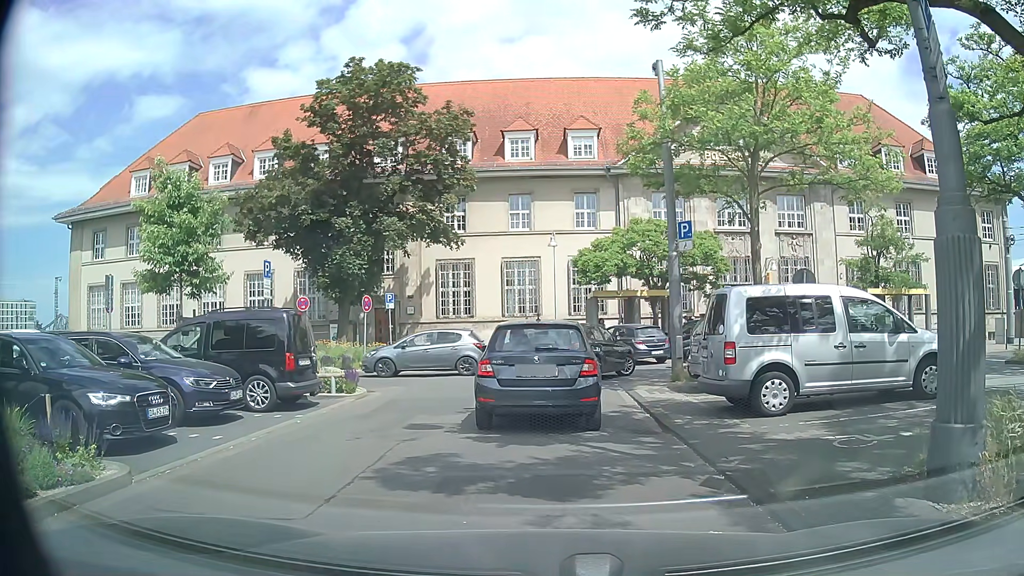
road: service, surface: asphalt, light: Day
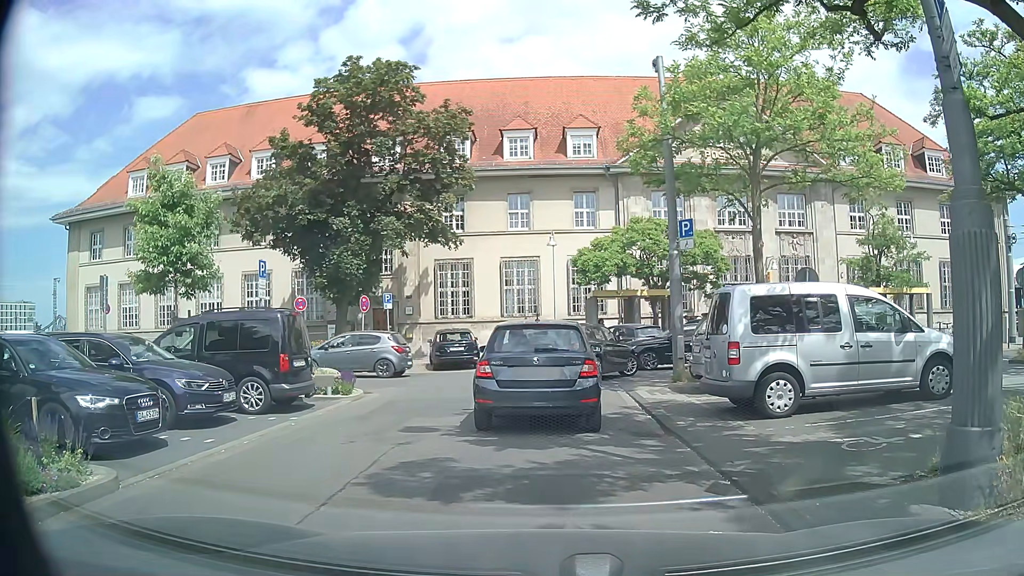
(0.0, +0.2) m; 0°
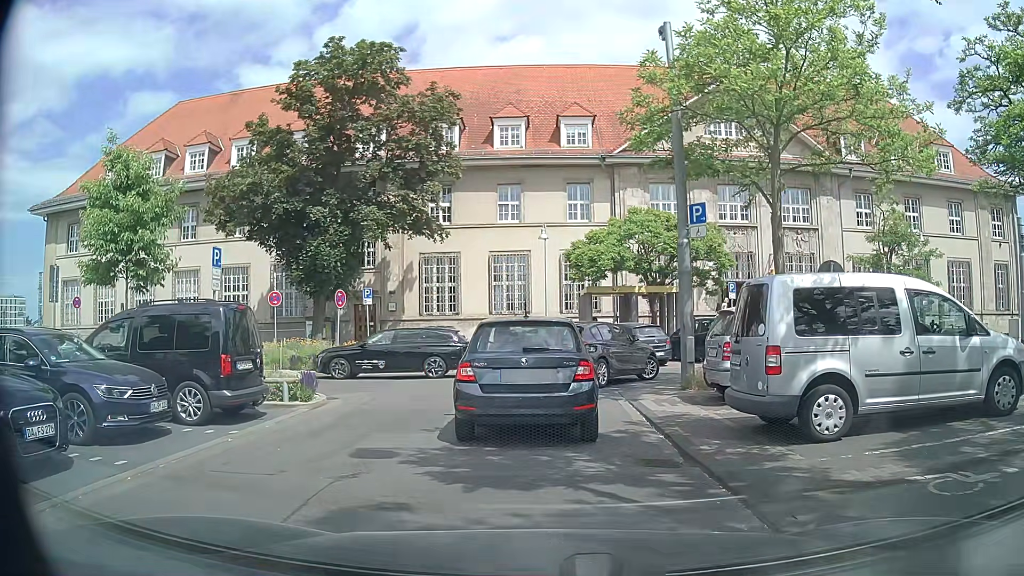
(0.0, +2.0) m; 0°
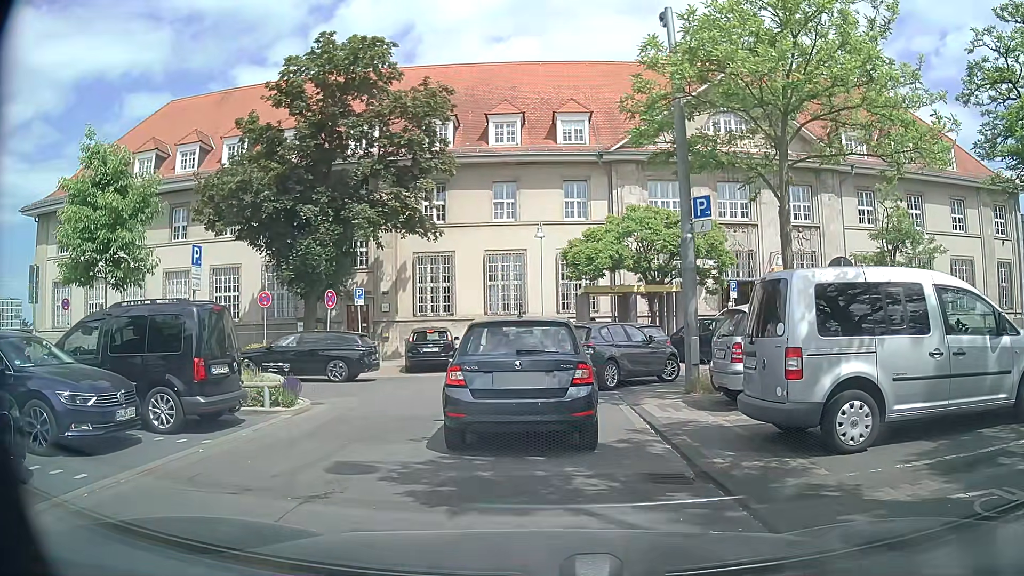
(0.0, +0.7) m; 0°
